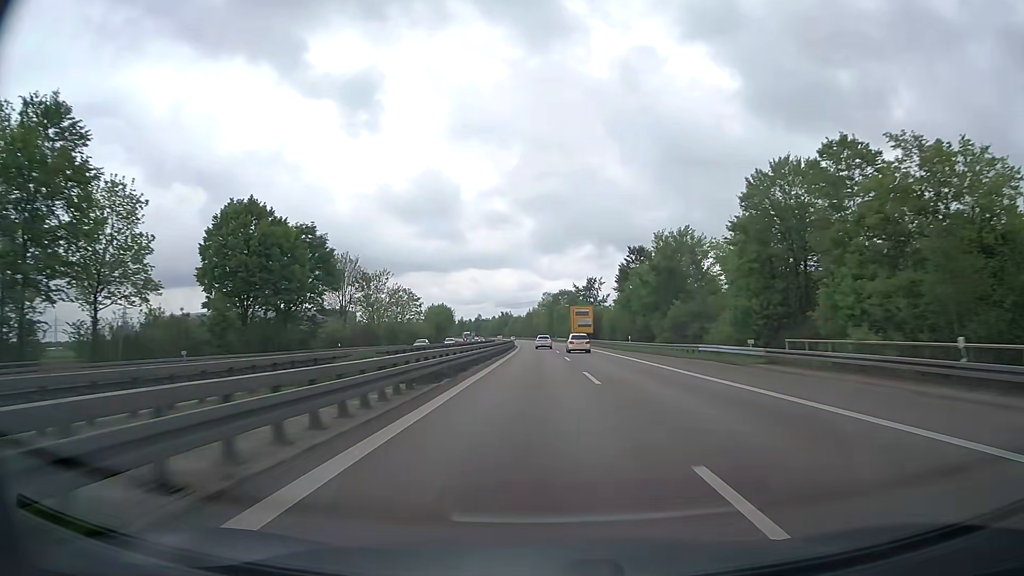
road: trunk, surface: asphalt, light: Day
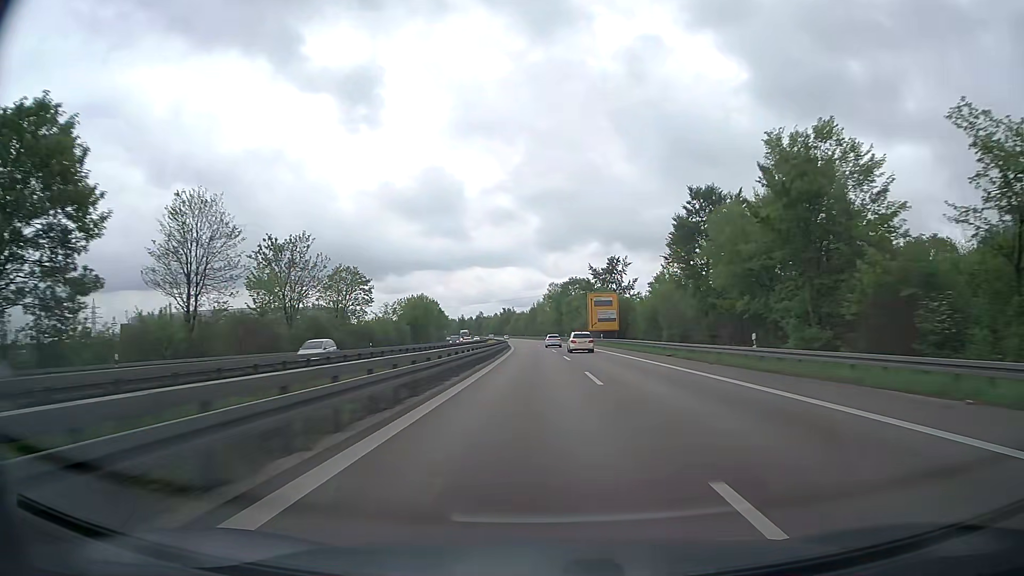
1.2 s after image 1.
(-0.1, +36.9) m; 0°
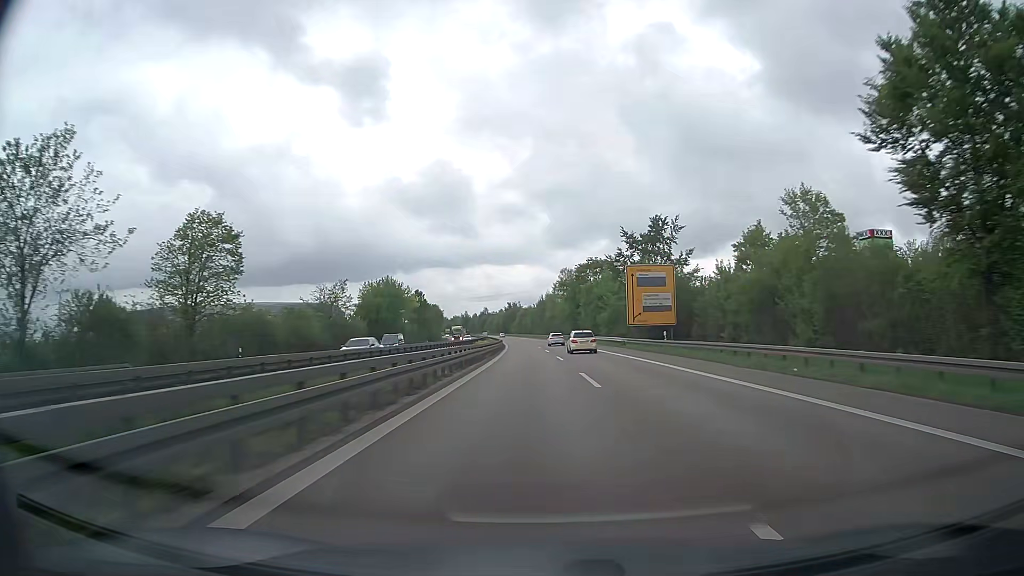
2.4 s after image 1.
(-0.2, +37.4) m; -1°
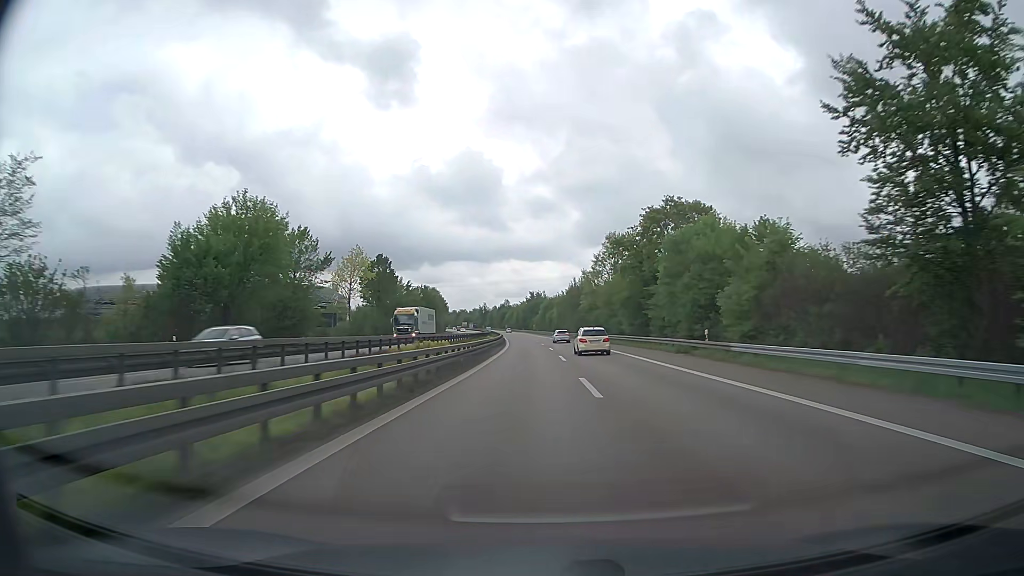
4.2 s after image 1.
(-1.1, +56.9) m; -2°
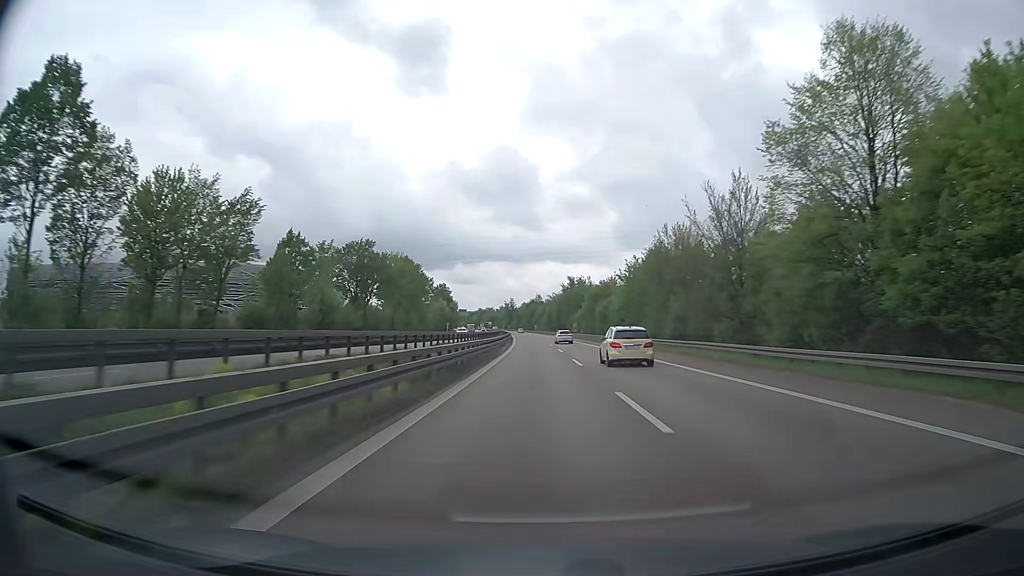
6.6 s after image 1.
(-2.0, +76.6) m; -3°
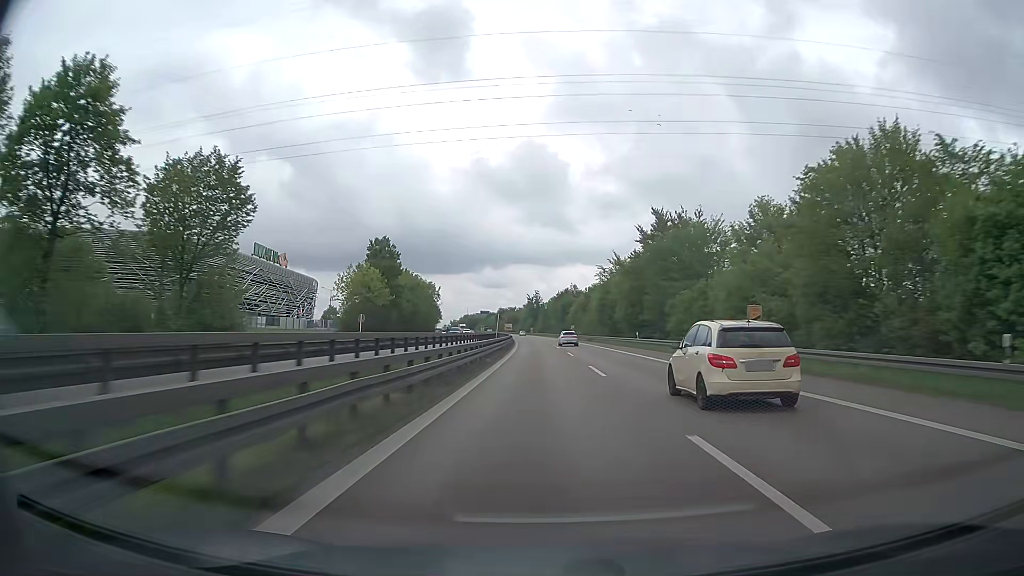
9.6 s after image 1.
(-2.5, +96.2) m; -3°
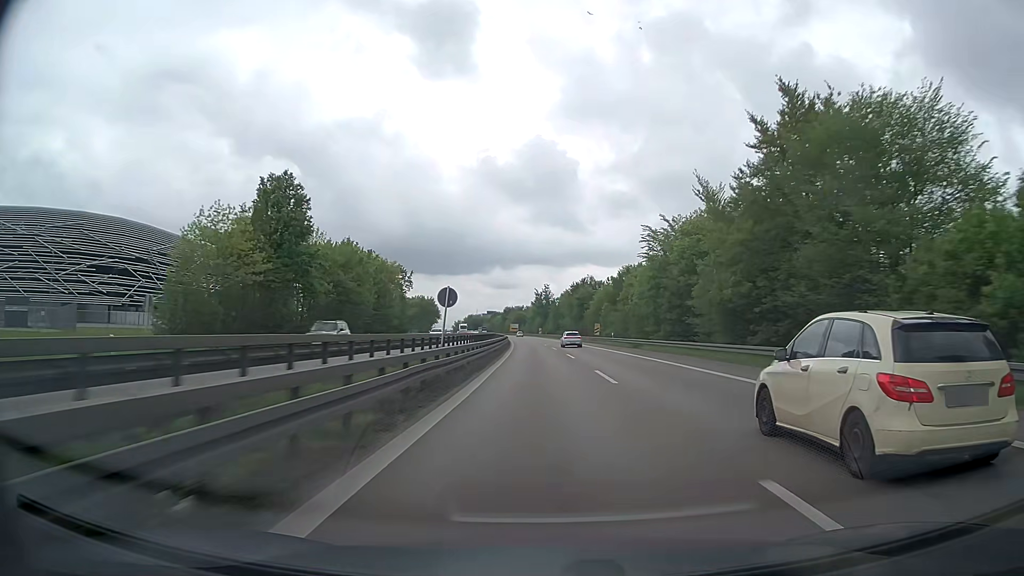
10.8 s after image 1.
(-0.3, +38.6) m; -1°
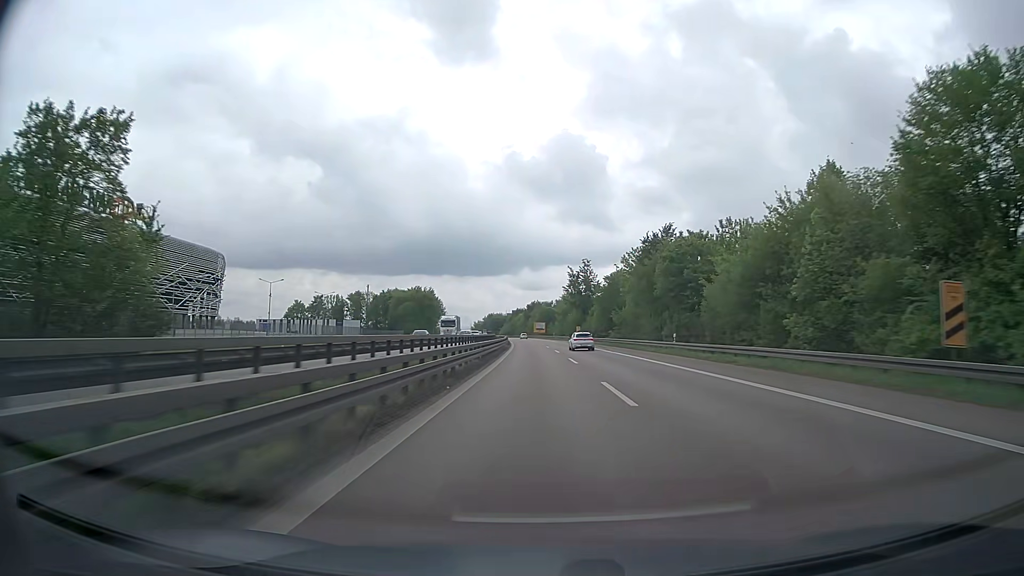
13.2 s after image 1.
(-1.7, +77.3) m; -3°
(0, +10) (0, +20) (0, +30) (0, +40) (-1, +50) (-1, +60) (-1, +70) (-2, +80) (-2, +90) (-3, +100) m
